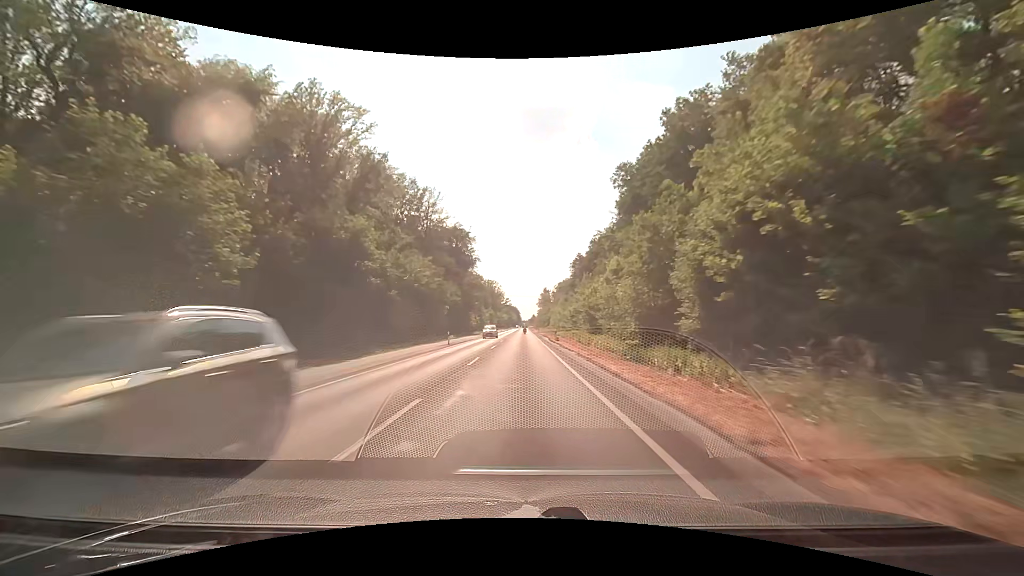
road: secondary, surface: asphalt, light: Day
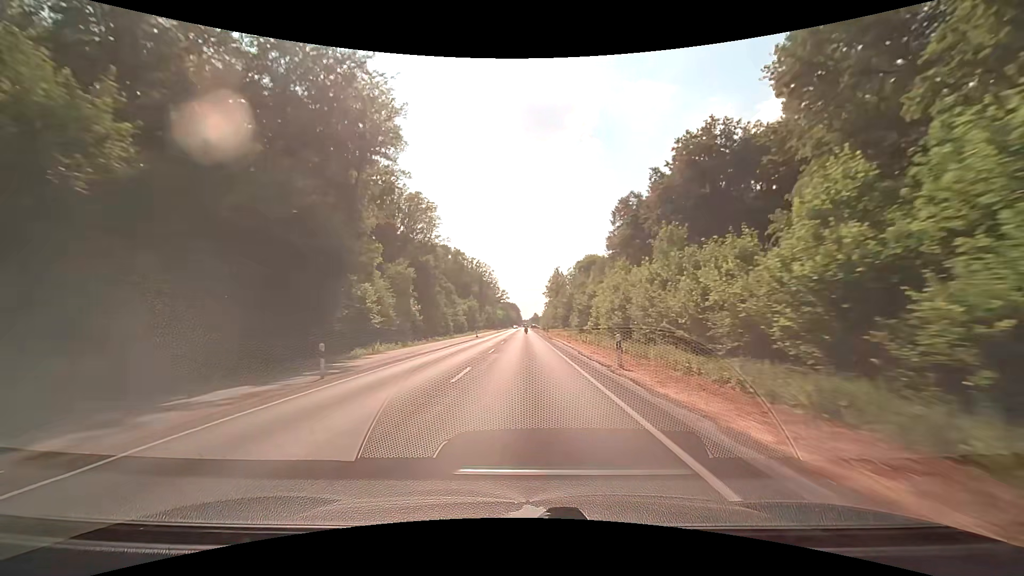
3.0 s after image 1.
(-0.1, +77.7) m; 0°
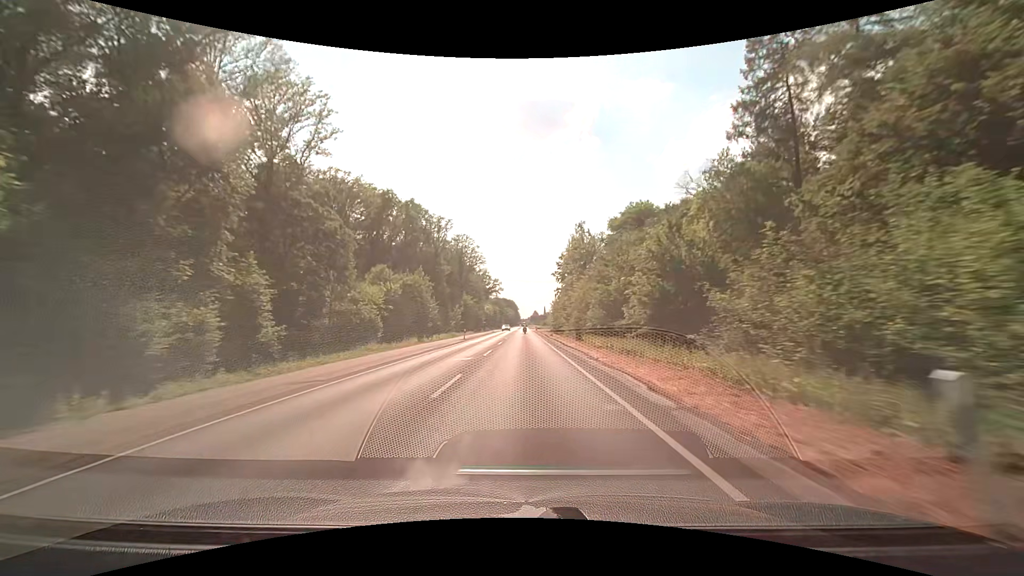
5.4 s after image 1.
(0.0, +62.8) m; 0°
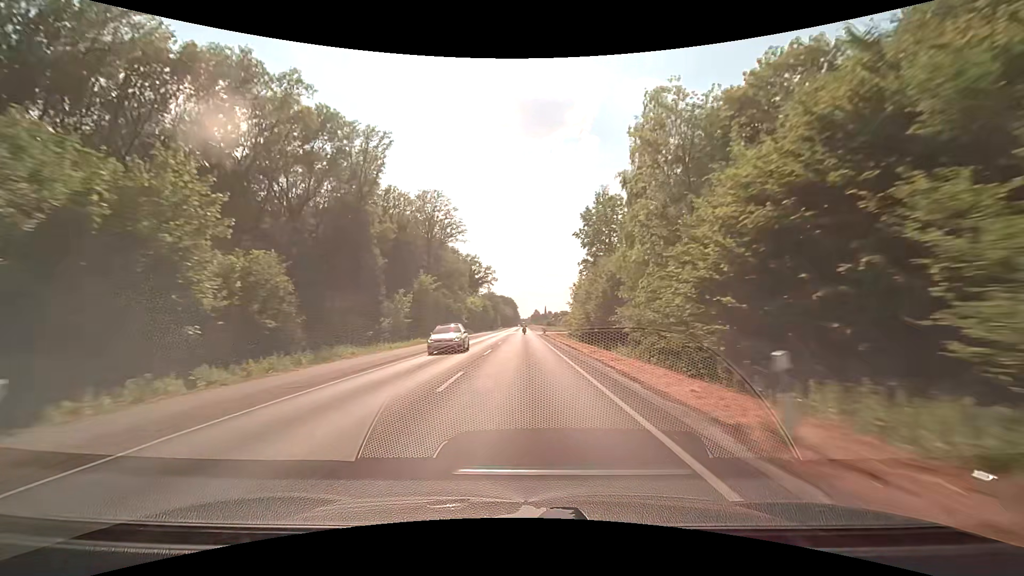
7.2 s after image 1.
(+0.2, +47.3) m; 0°
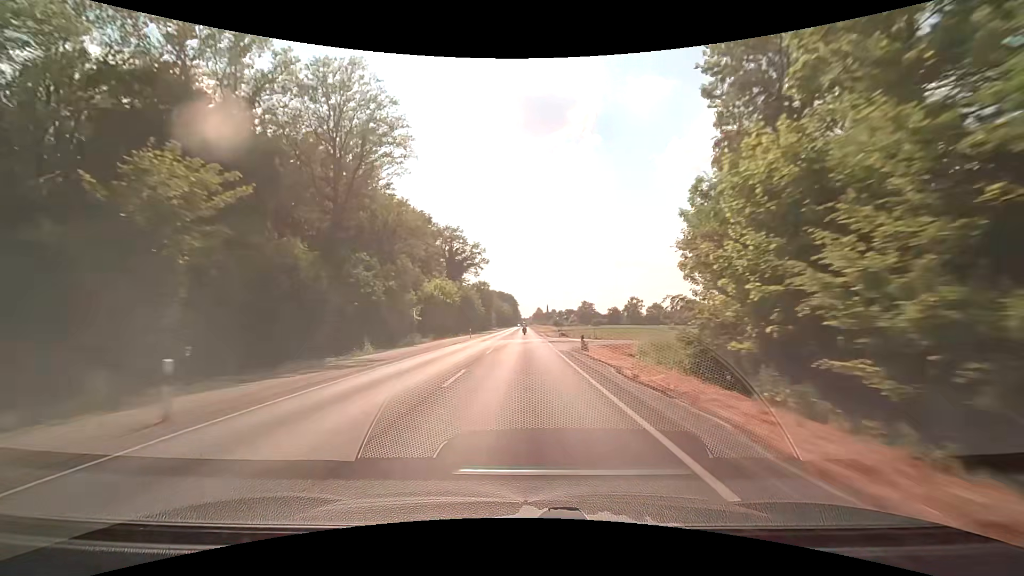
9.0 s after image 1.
(0.0, +47.4) m; 0°
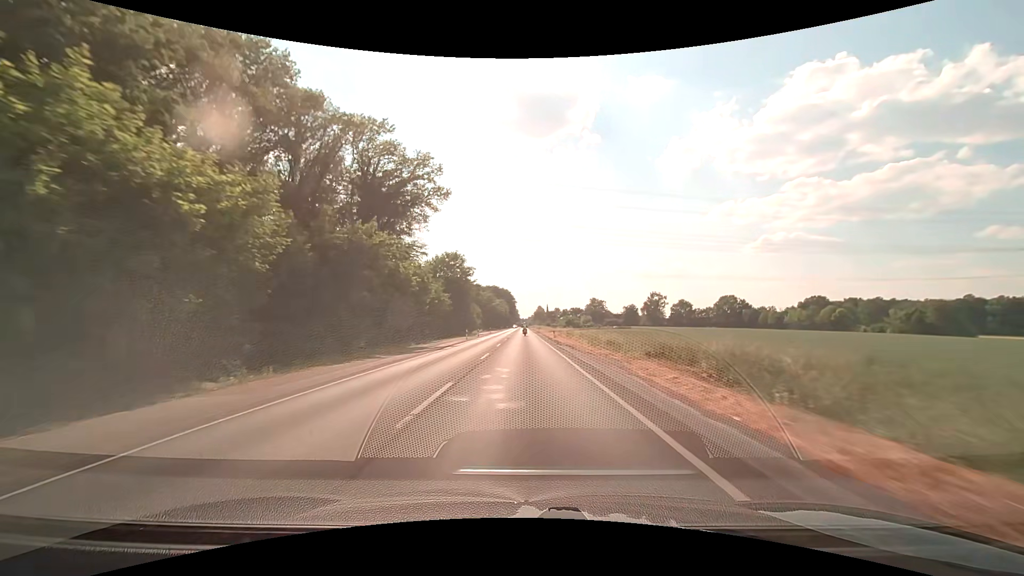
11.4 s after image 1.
(+0.3, +63.3) m; 0°
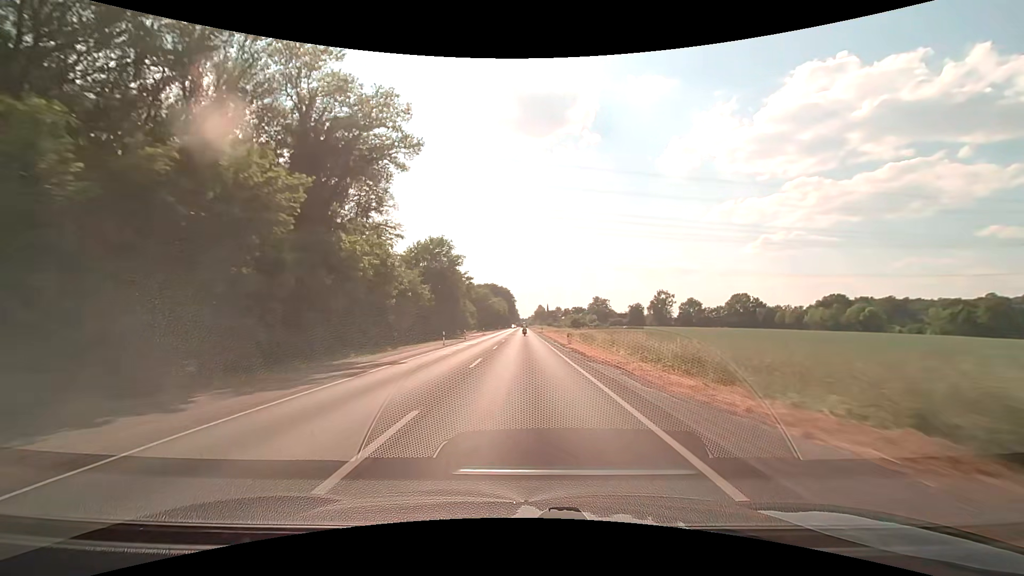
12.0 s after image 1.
(0.0, +15.8) m; 0°
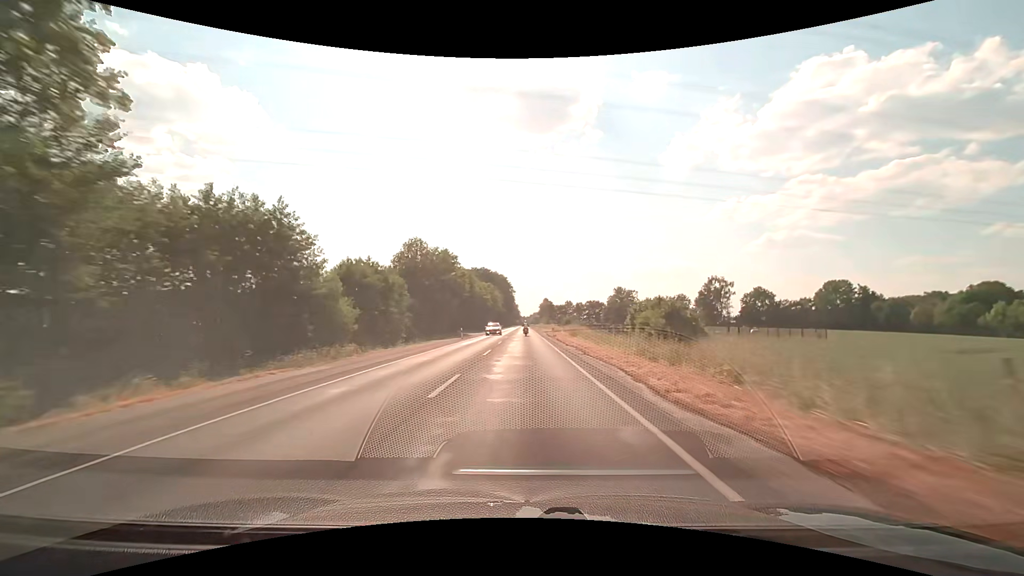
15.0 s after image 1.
(-0.1, +78.9) m; 0°
(0, +10) (0, +20) (0, +30) (0, +40) (0, +50) (0, +60) (0, +70) (0, +80) (0, +90) (0, +100) m
